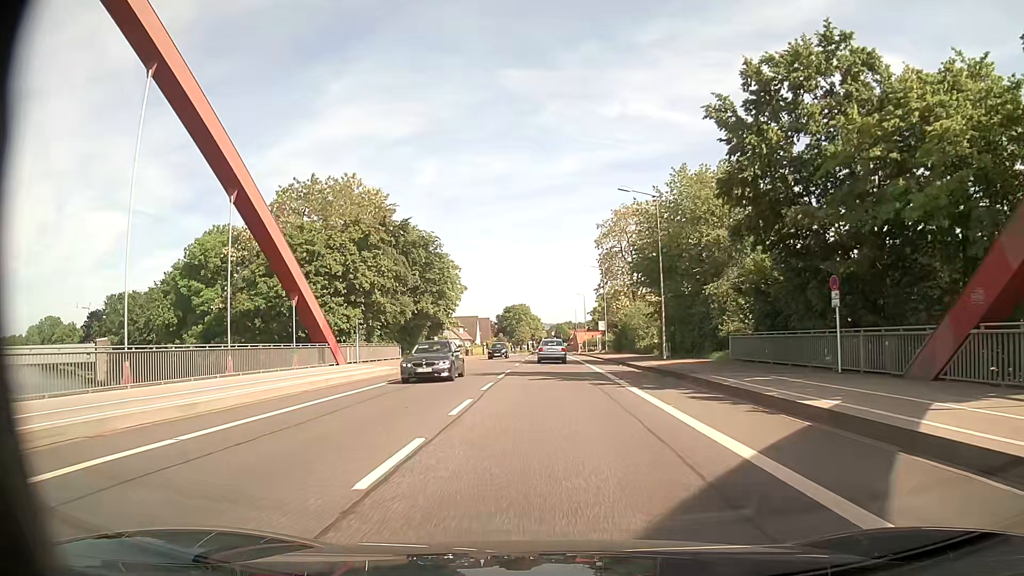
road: secondary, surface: asphalt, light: Day
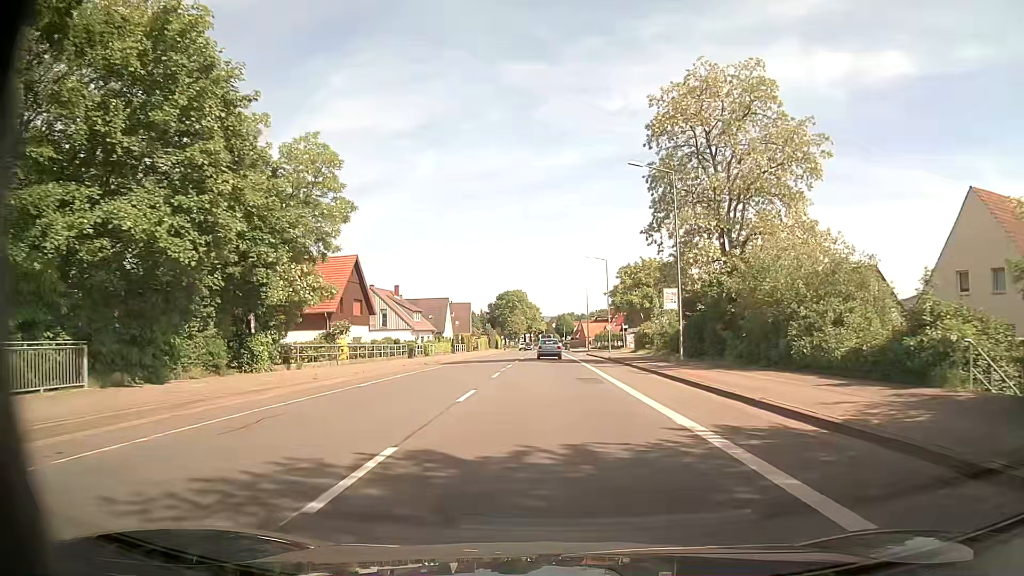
(+0.1, +40.9) m; 0°
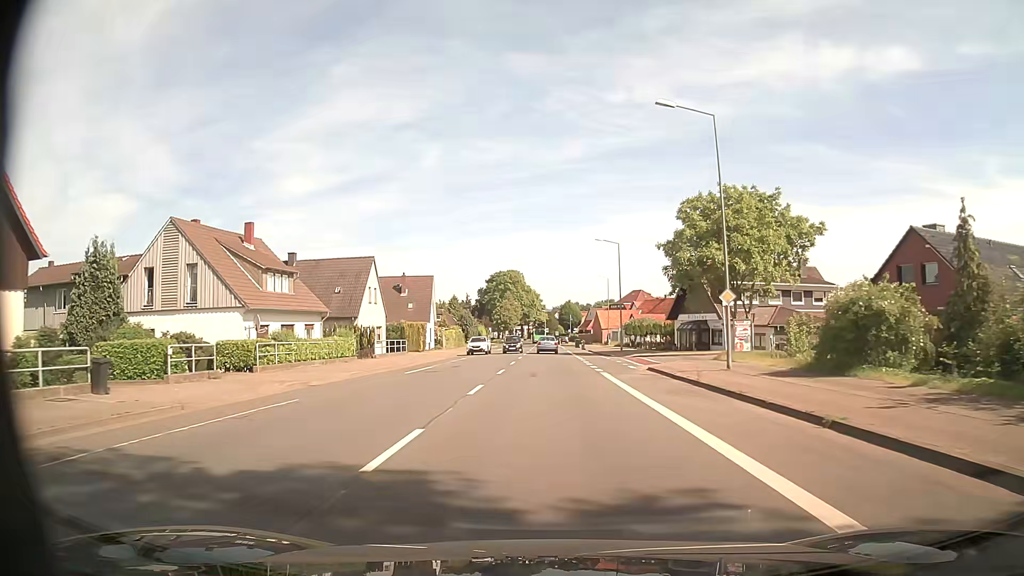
(0.0, +43.4) m; 0°
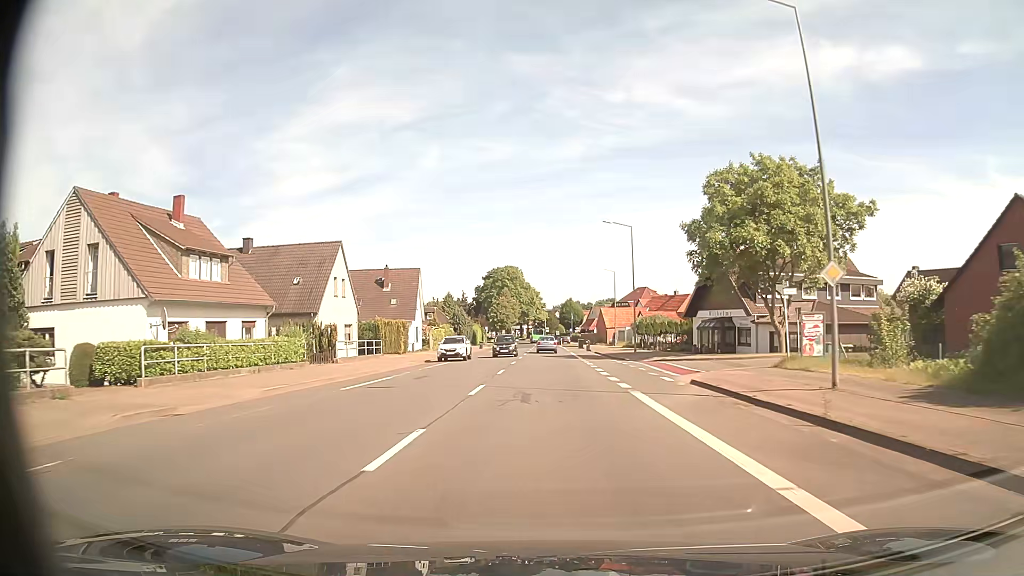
(0.0, +9.0) m; 0°
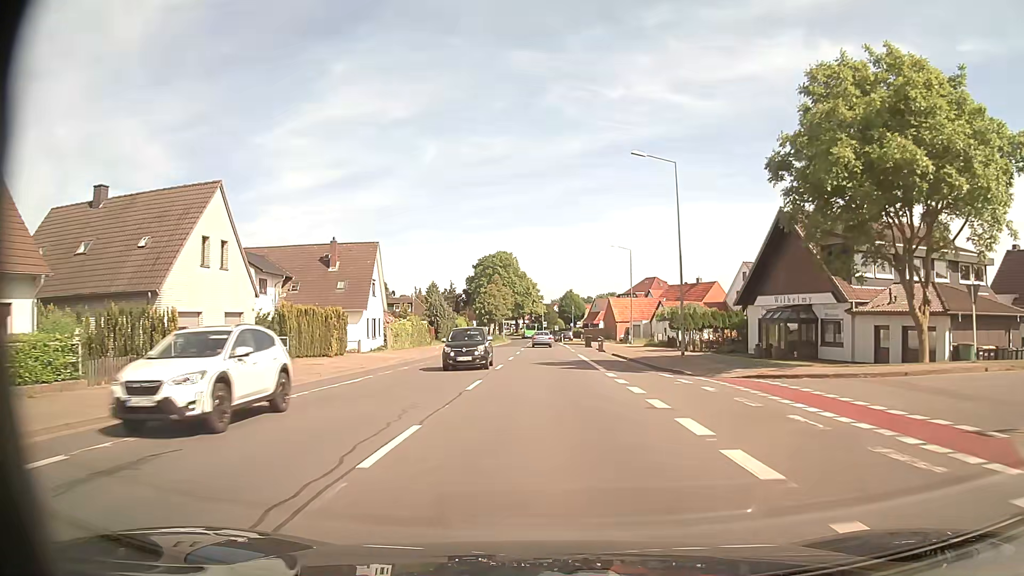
(0.0, +18.0) m; 0°
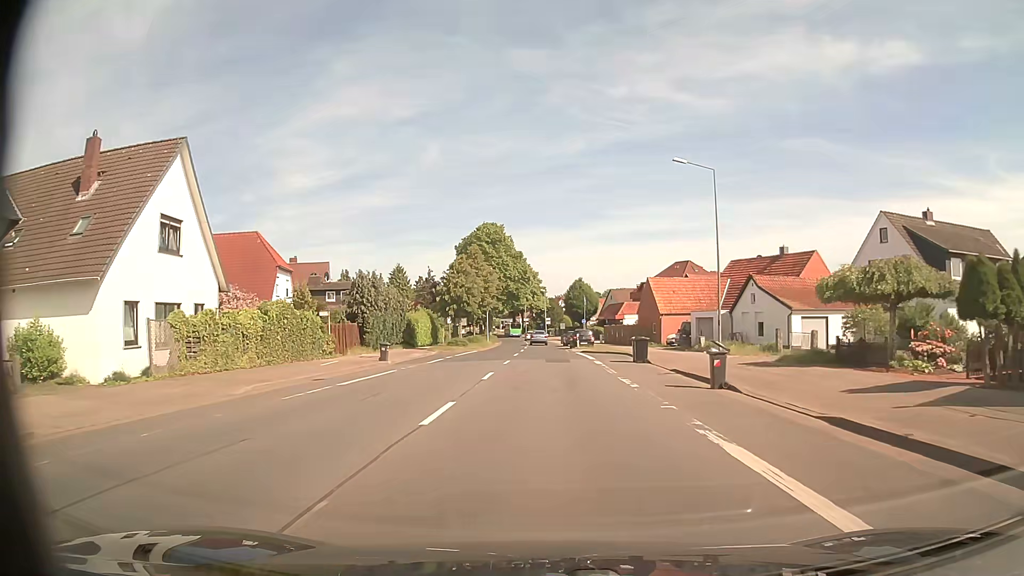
(-0.1, +32.8) m; 0°
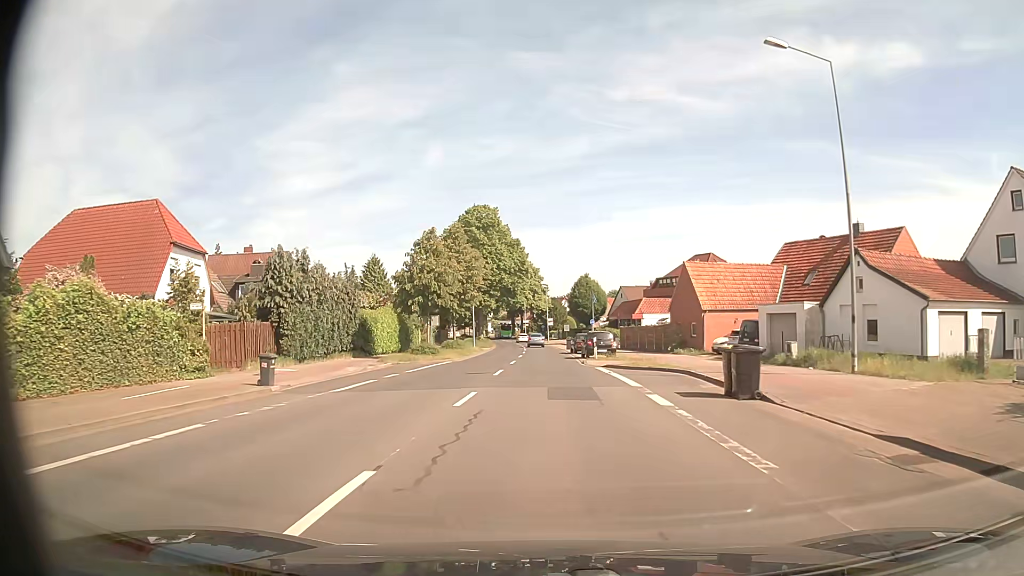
(0.0, +15.1) m; 0°
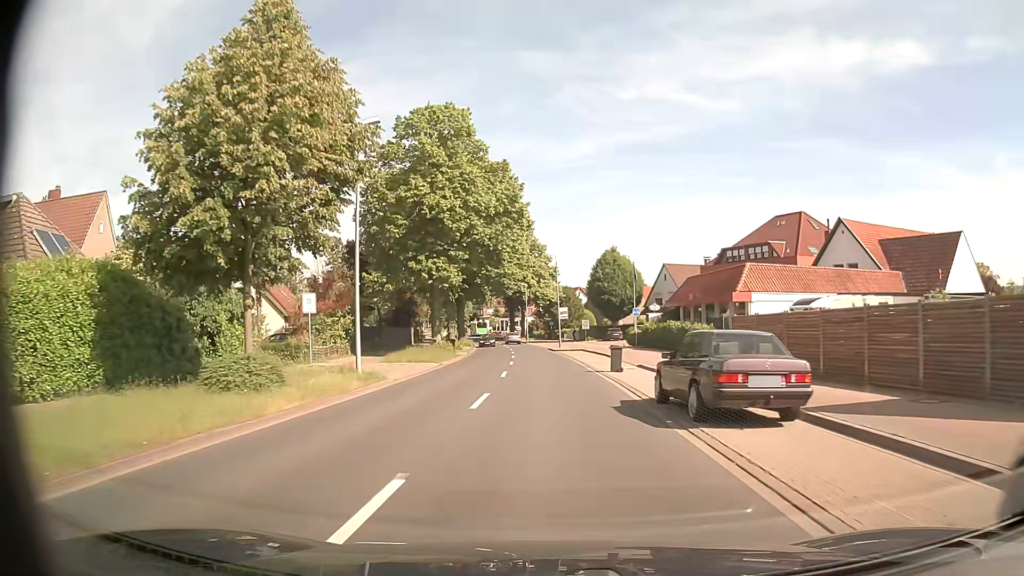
(-0.1, +36.3) m; -1°
(0, +10) (0, +20) (0, +30) (0, +40) (-1, +50) (-1, +60) (-2, +70) (-3, +80) (-5, +90) (-6, +100) m
